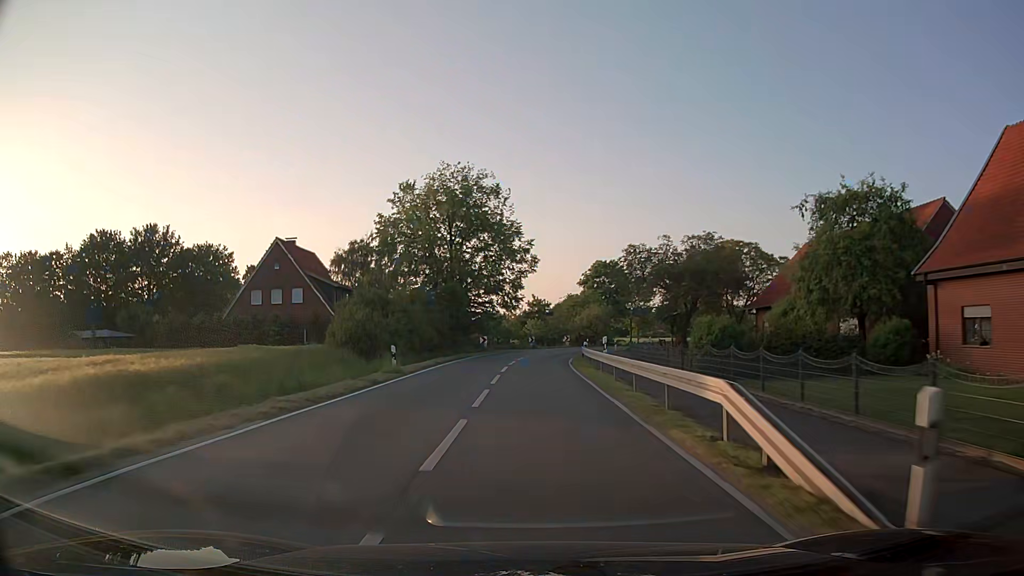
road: secondary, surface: asphalt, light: Day
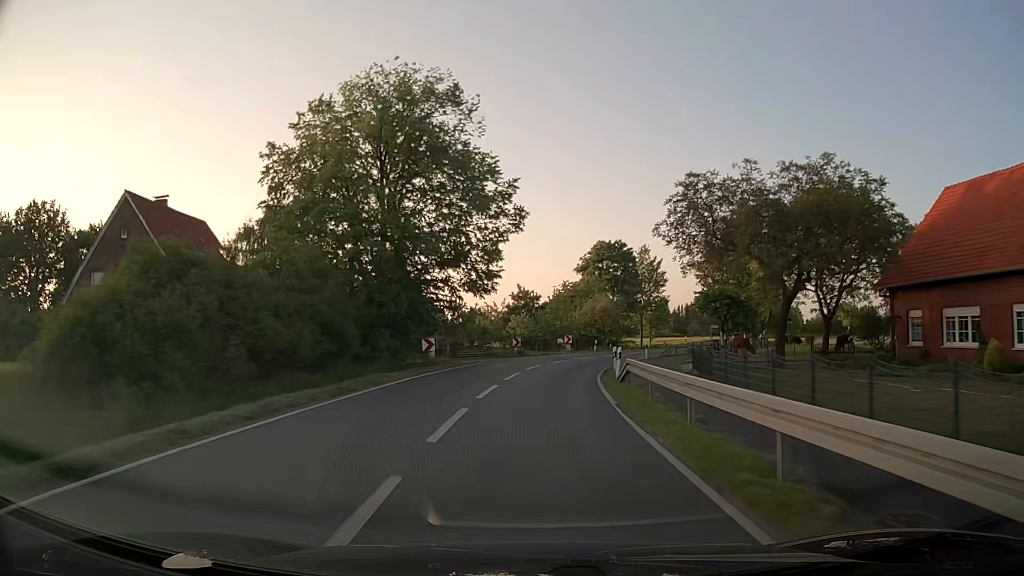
(0.0, +22.5) m; +1°
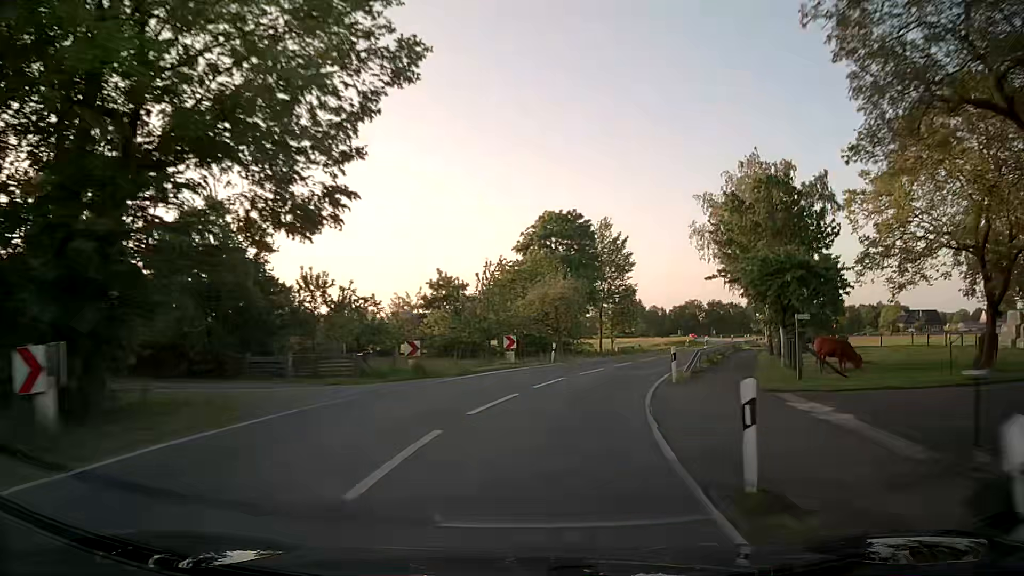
(+0.6, +21.2) m; +5°
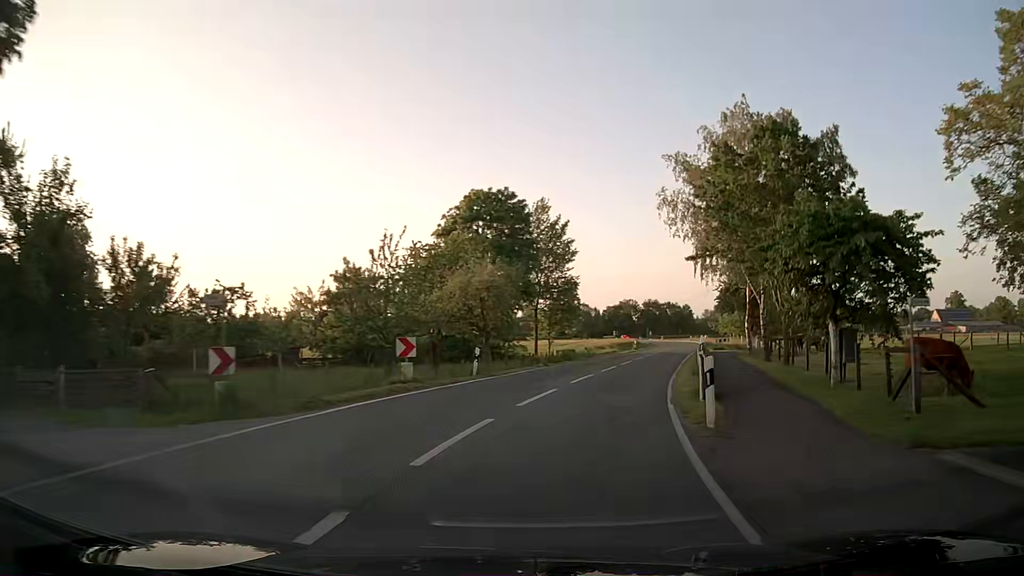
(+0.5, +10.2) m; +6°
